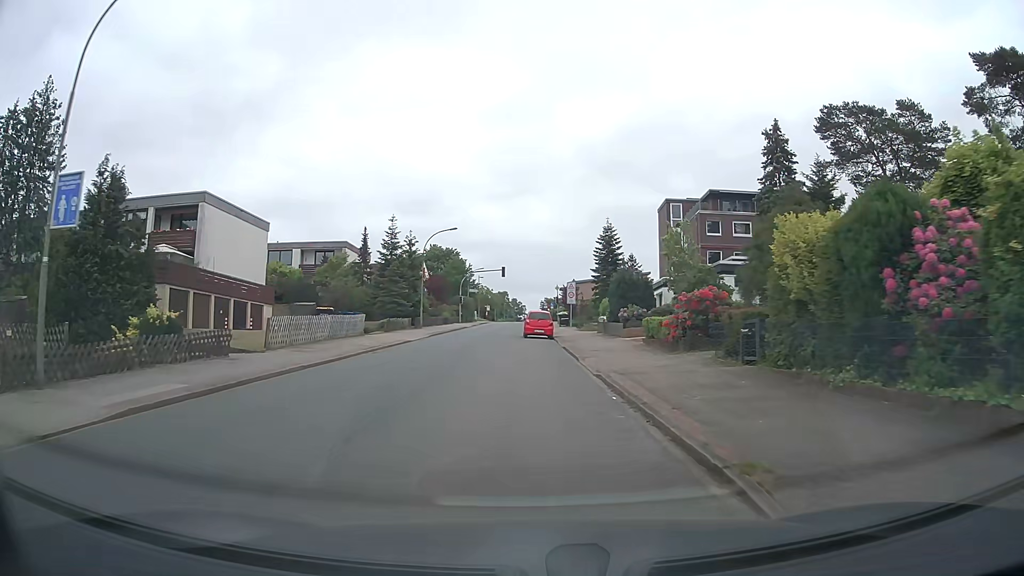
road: unclassified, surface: asphalt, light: Day
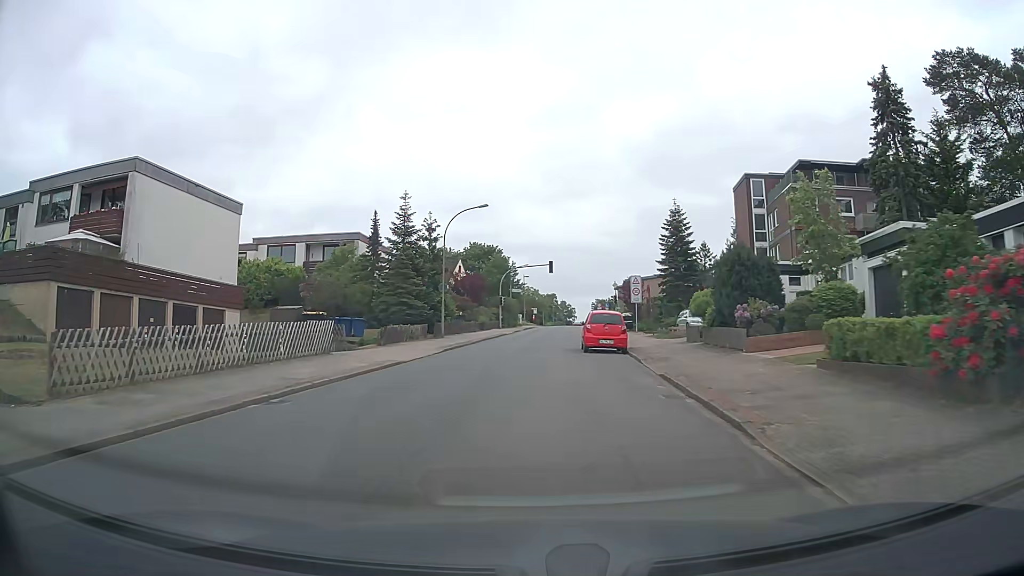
(-0.4, +12.7) m; -4°
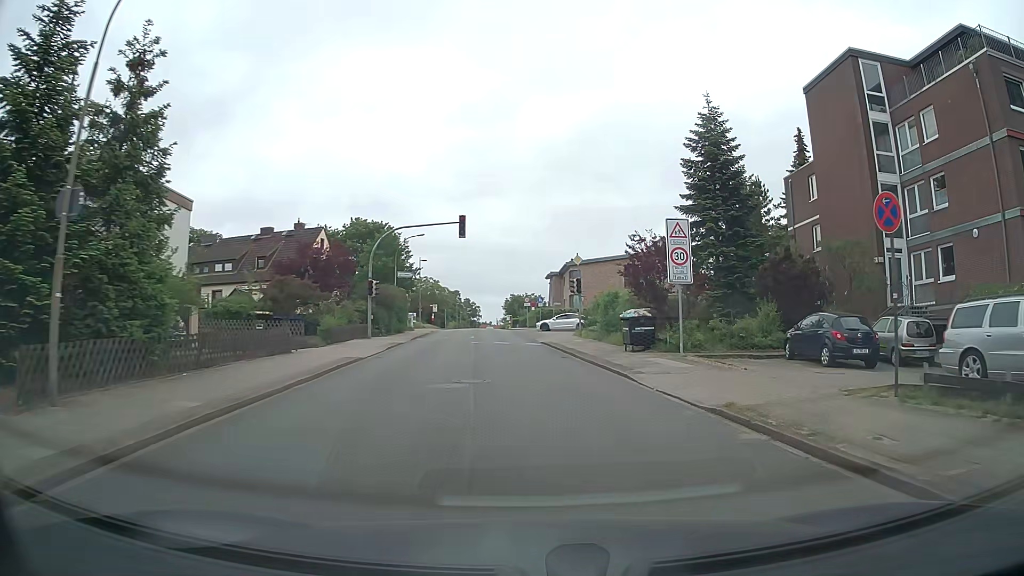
(+0.2, +30.2) m; +8°
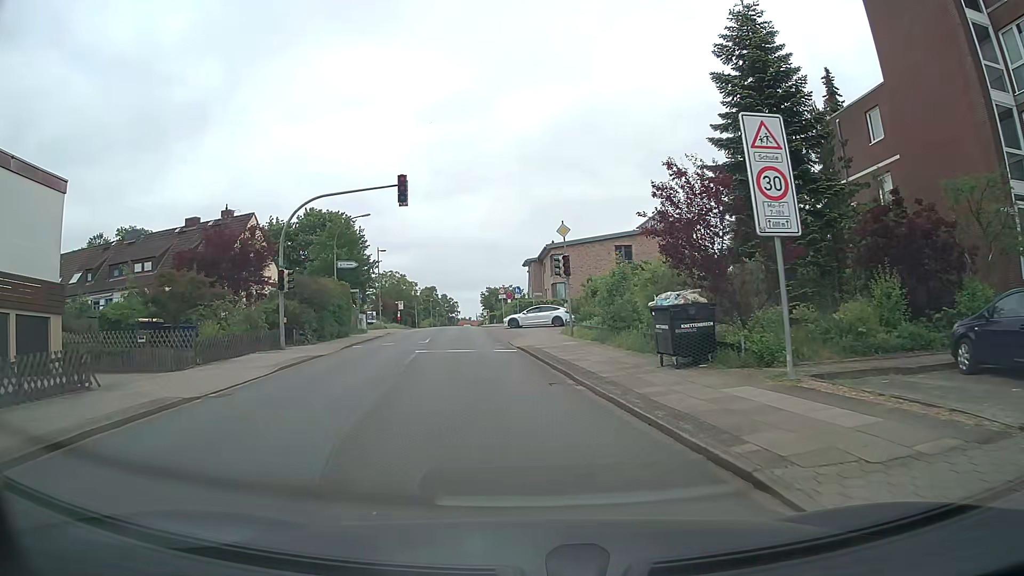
(+0.5, +10.2) m; +2°
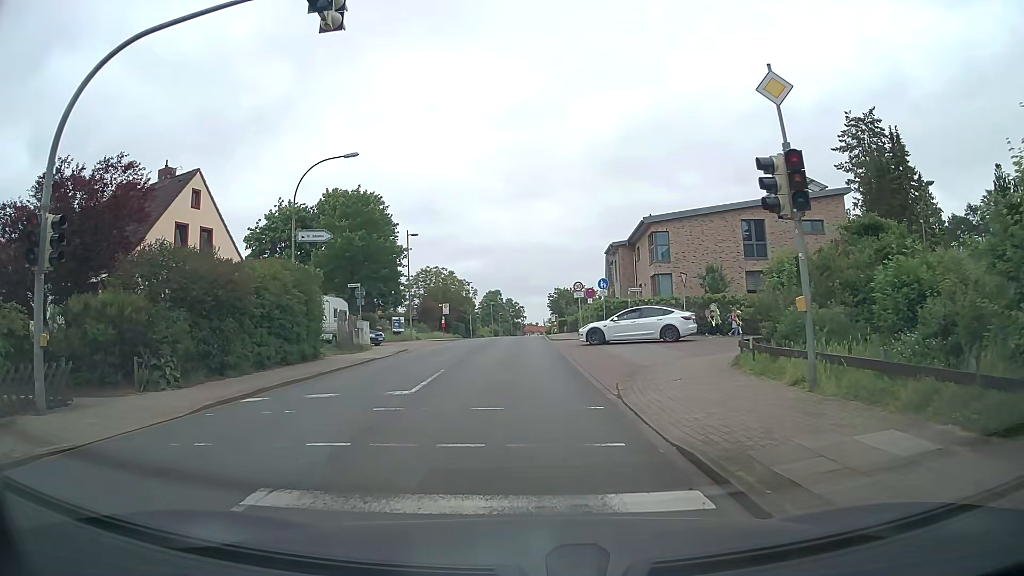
(-1.1, +17.7) m; -5°
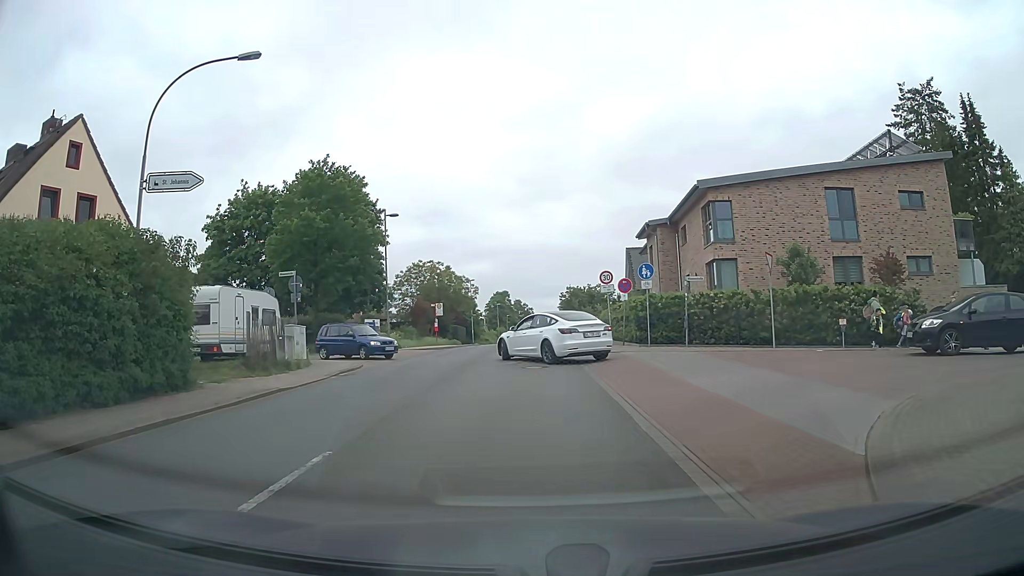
(-0.1, +10.7) m; -1°
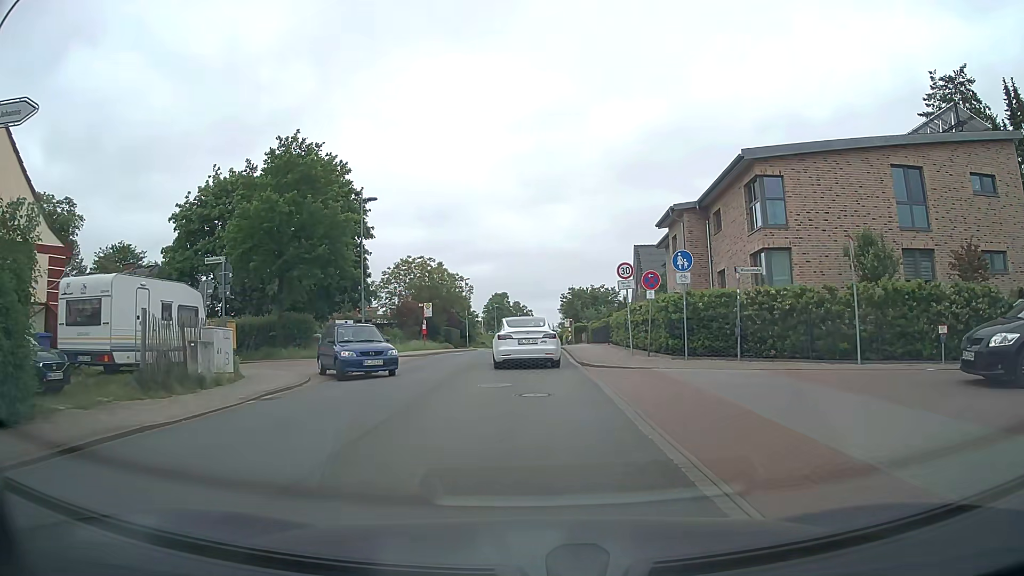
(0.0, +6.0) m; 0°
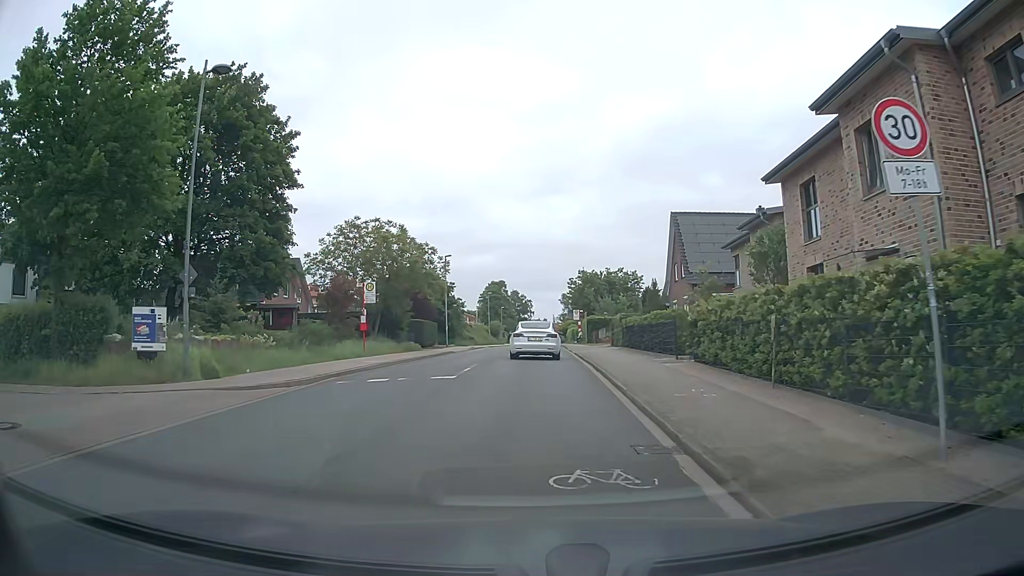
(-0.1, +18.4) m; 0°
(0, +10) (0, +20) (0, +30) (0, +40) (0, +50) (+1, +60) (+1, +70) (+1, +80) (+1, +90) (+1, +100) m
